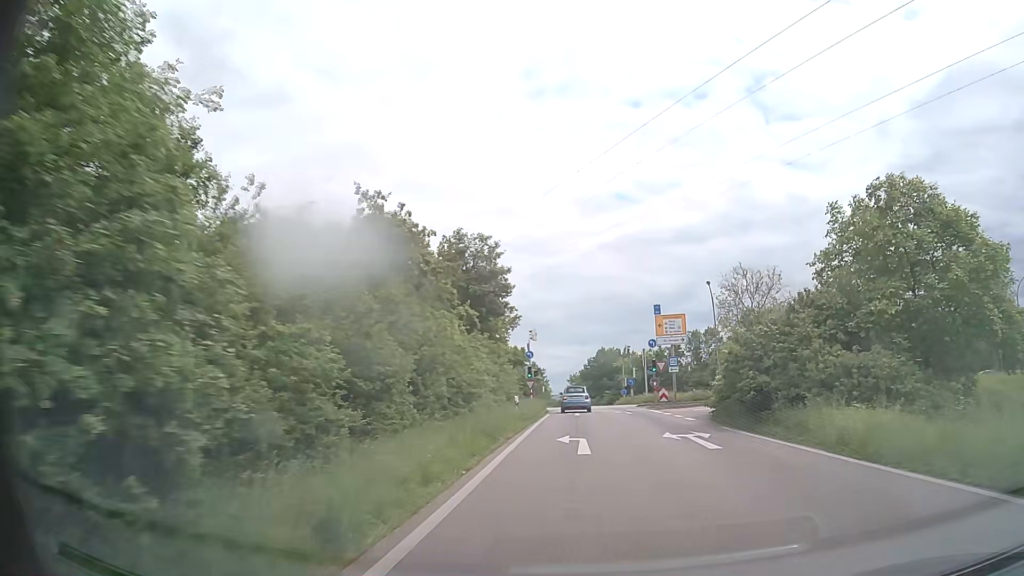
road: trunk_link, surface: asphalt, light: Day
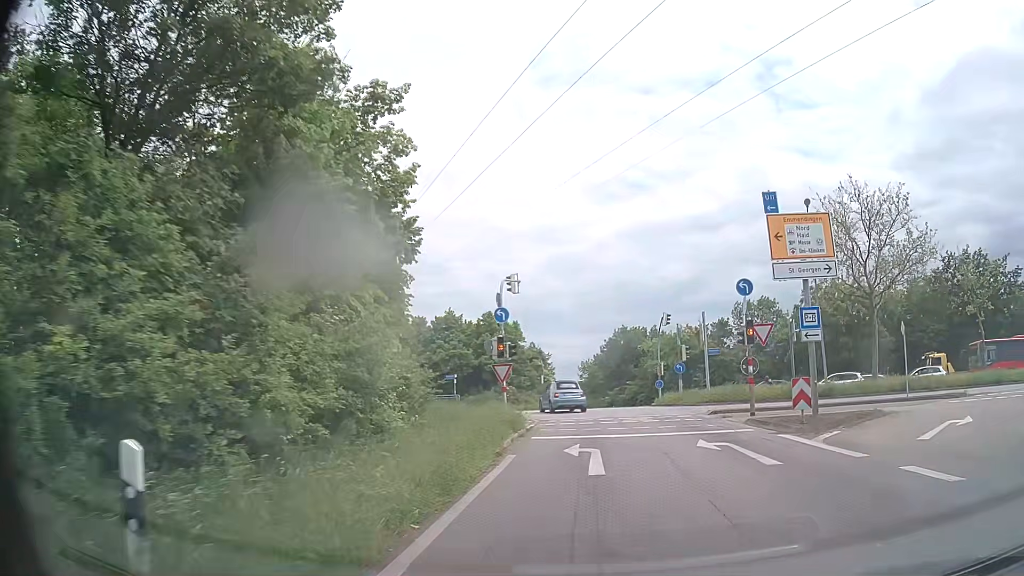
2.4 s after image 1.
(-0.4, +22.8) m; -2°
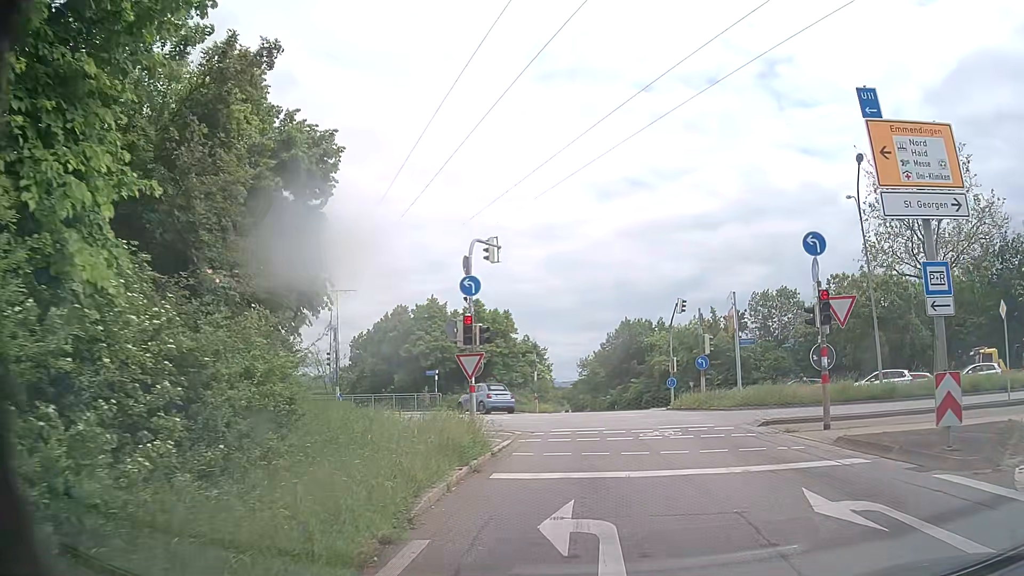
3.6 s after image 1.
(+0.1, +6.8) m; 0°
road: primary_link
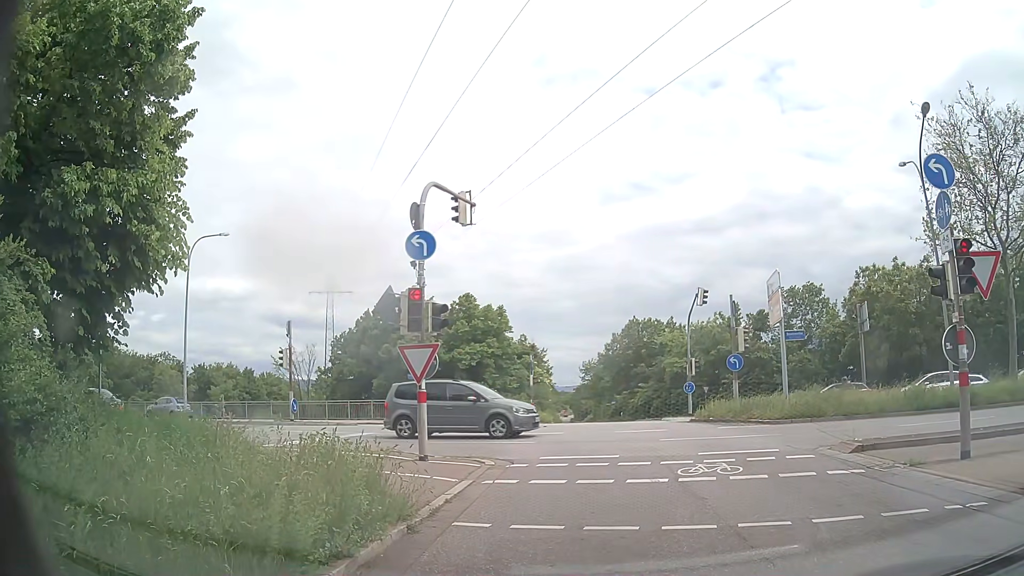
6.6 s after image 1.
(0.0, +5.6) m; 0°
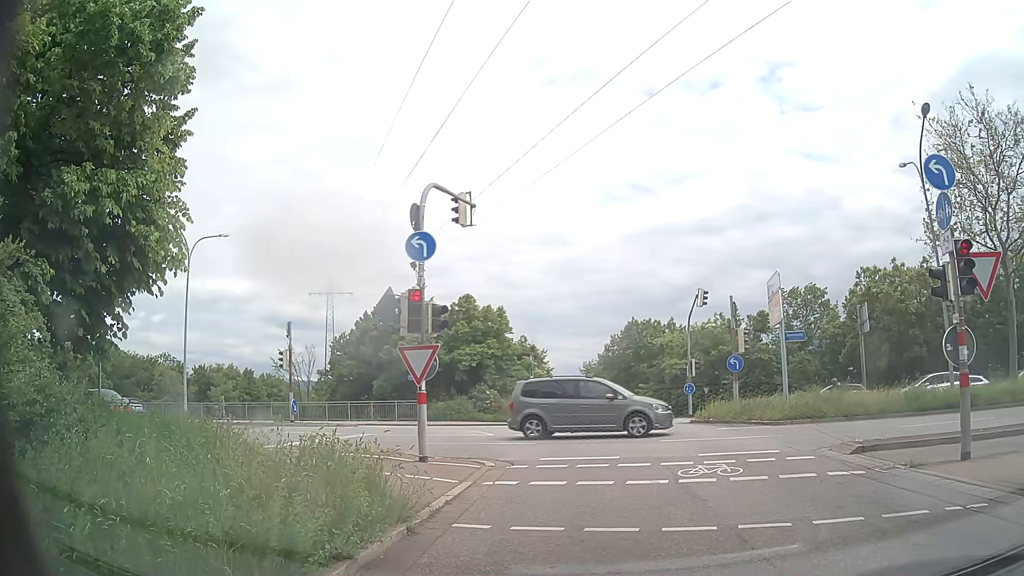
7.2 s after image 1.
(0.0, +0.1) m; 0°
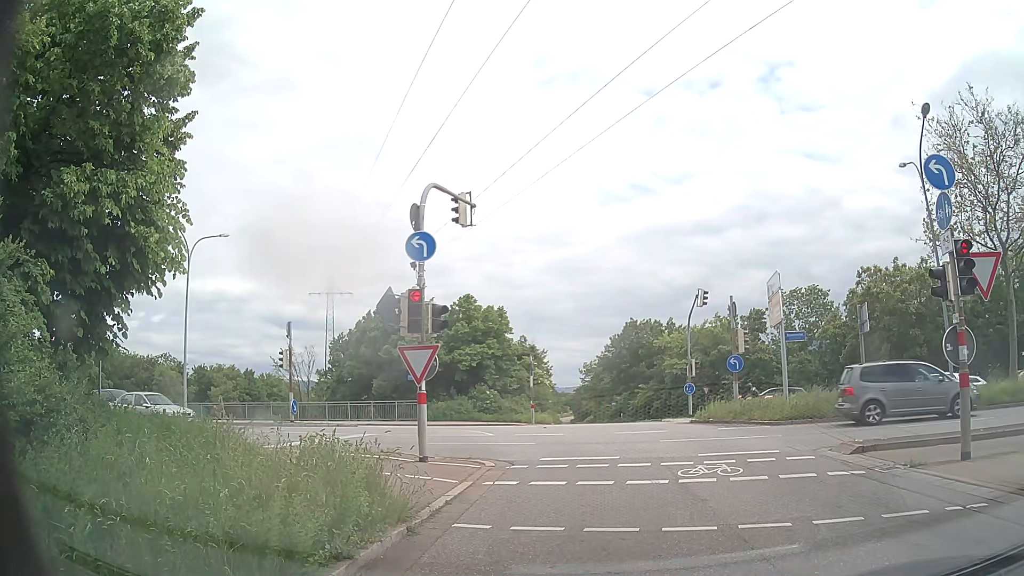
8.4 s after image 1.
(0.0, 0.0) m; 0°
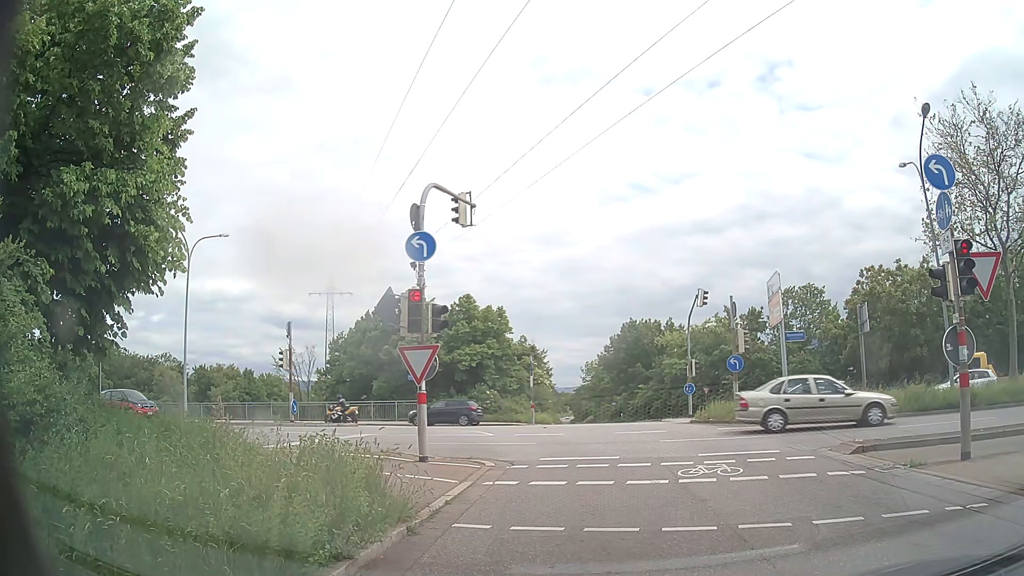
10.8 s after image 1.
(0.0, 0.0) m; 0°
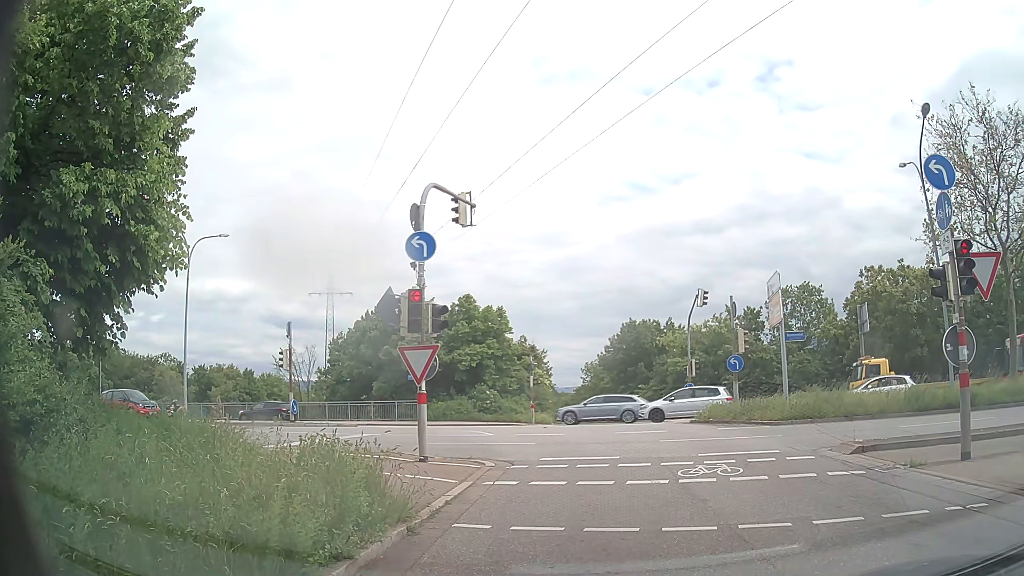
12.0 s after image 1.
(0.0, 0.0) m; 0°
(0, +10) (-1, +20) (-5, +29) (-13, +34) (-23, +37) (-33, +38) (-43, +40) (-53, +41) (-63, +43) (-72, +45) m
